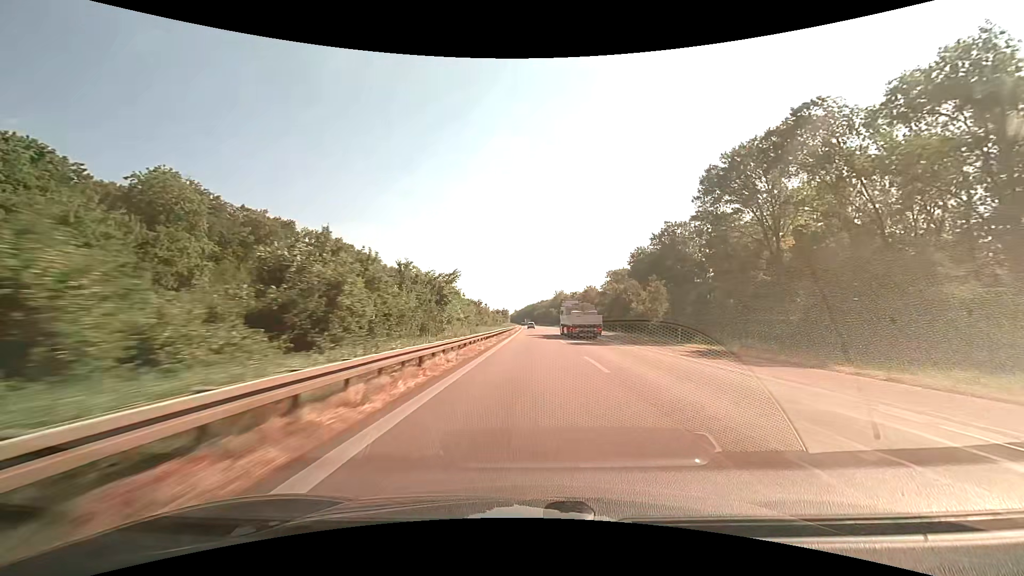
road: motorway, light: Day
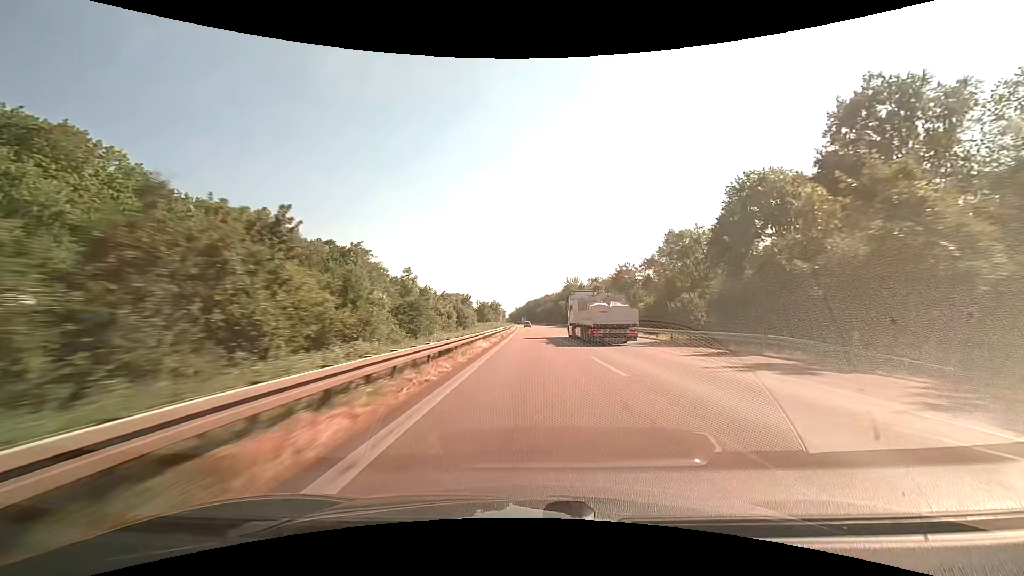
(+0.3, +73.7) m; 0°
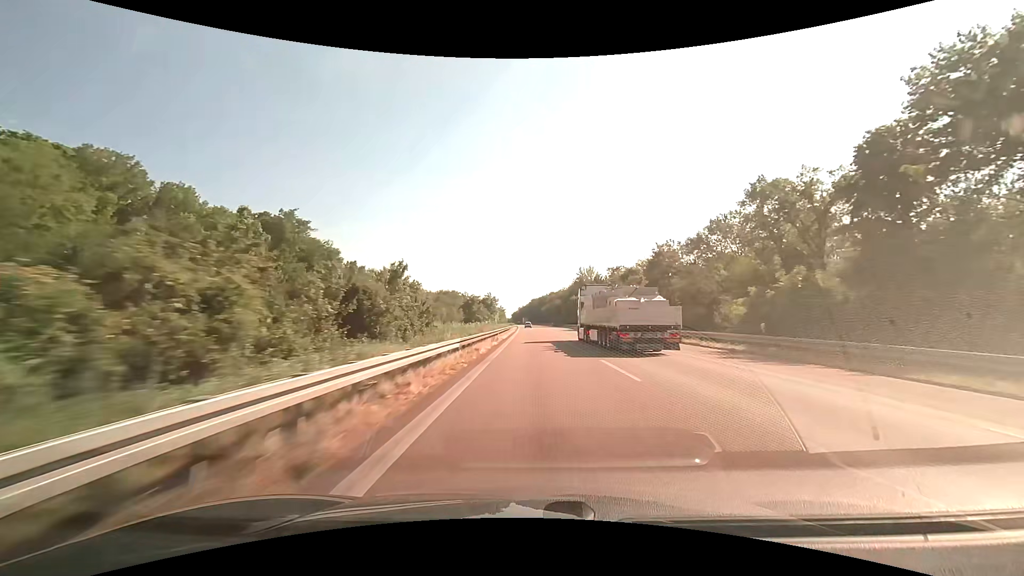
(-0.2, +37.4) m; -1°
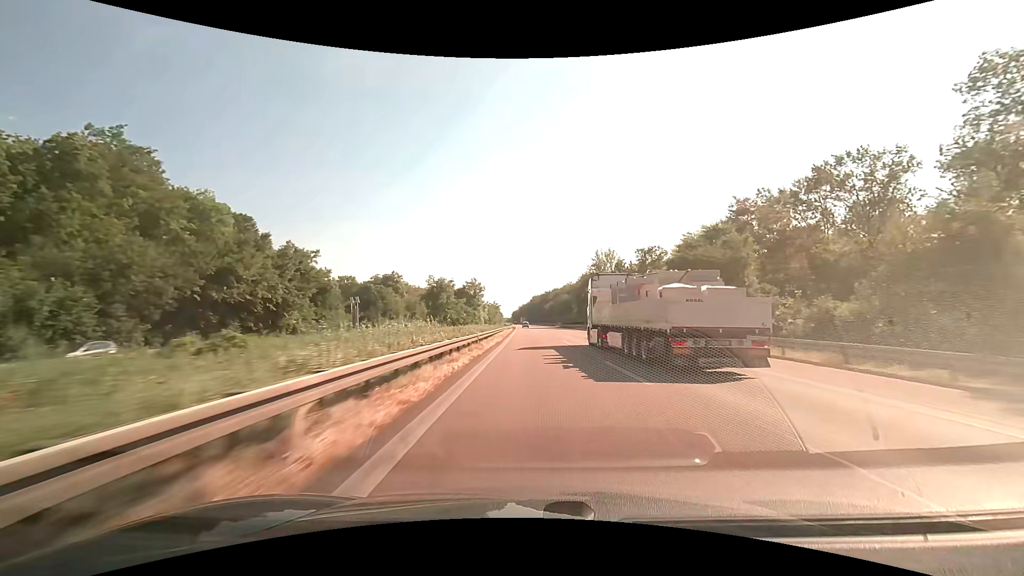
(0.0, +37.7) m; 0°
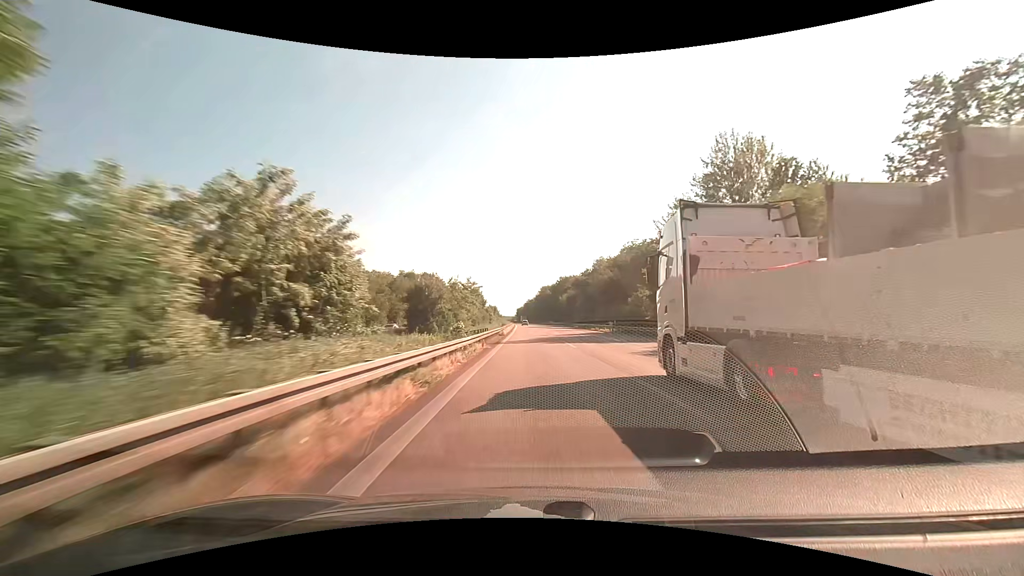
(-0.7, +76.2) m; -1°
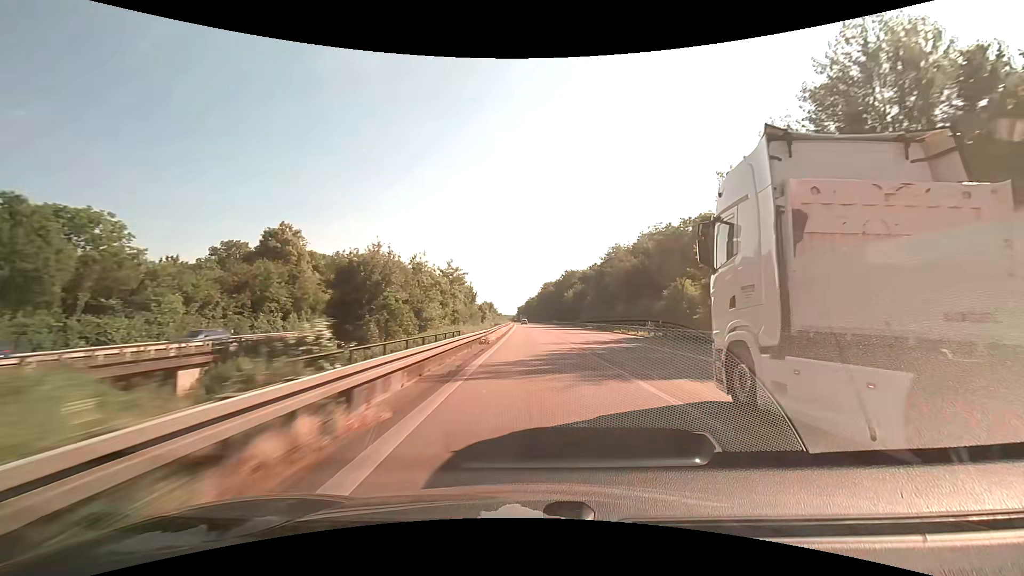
(0.0, +19.1) m; 0°
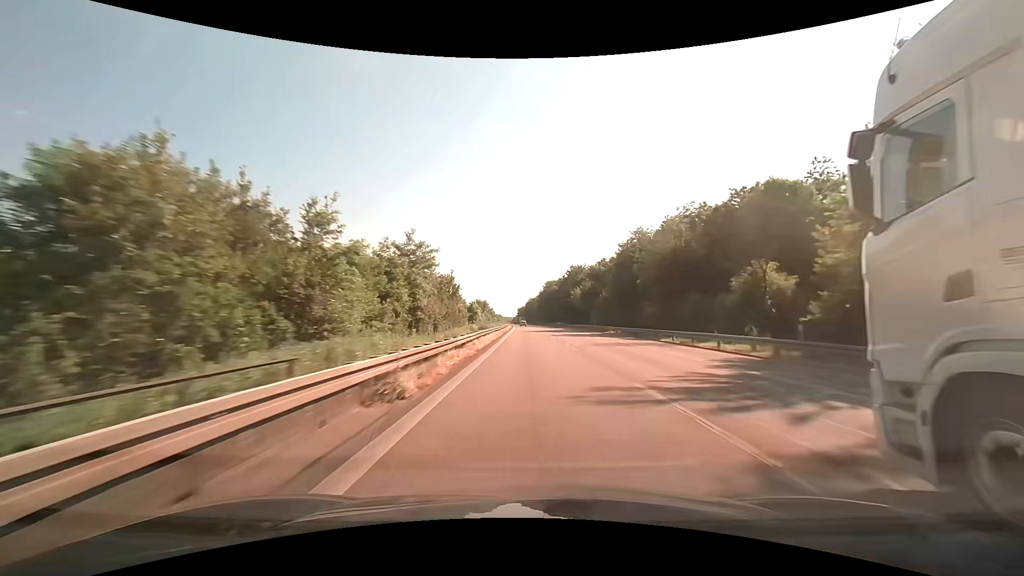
(0.0, +19.1) m; 0°
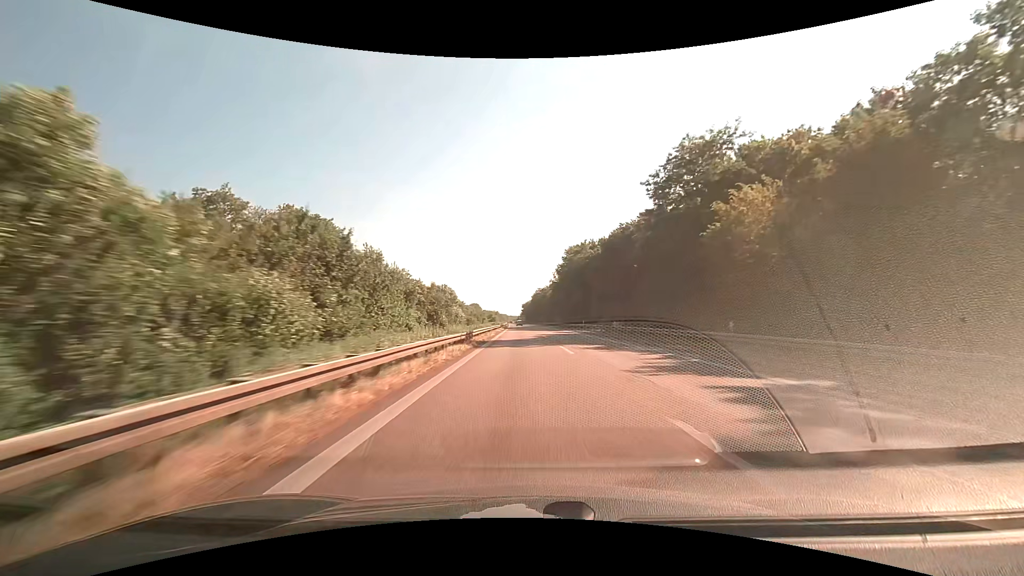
(-0.6, +95.1) m; -1°
(0, +10) (0, +20) (0, +30) (0, +40) (0, +50) (+1, +60) (+1, +70) (+1, +80) (+1, +90) (+1, +100) m
